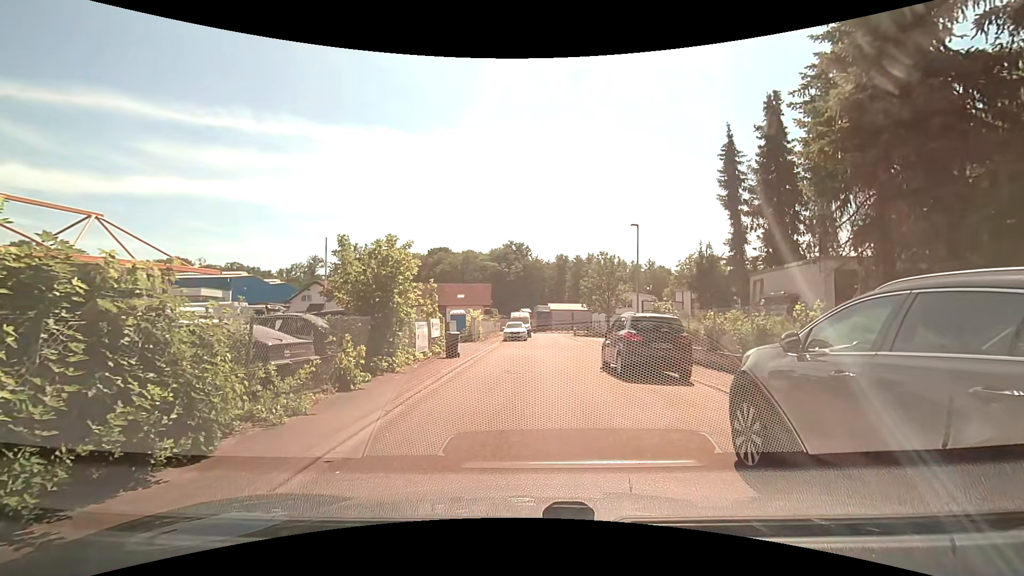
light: Day
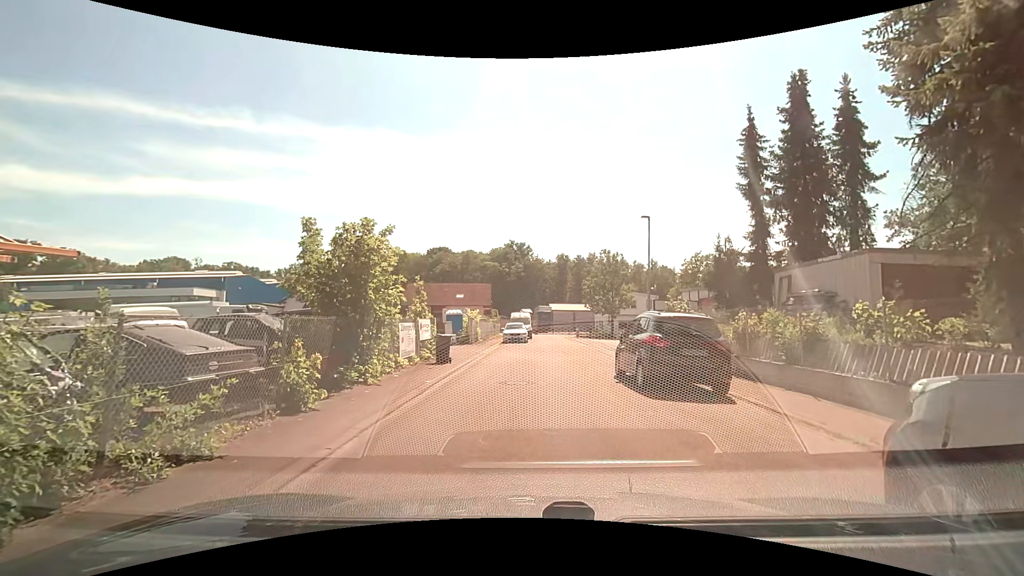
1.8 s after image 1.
(0.0, +2.2) m; 0°
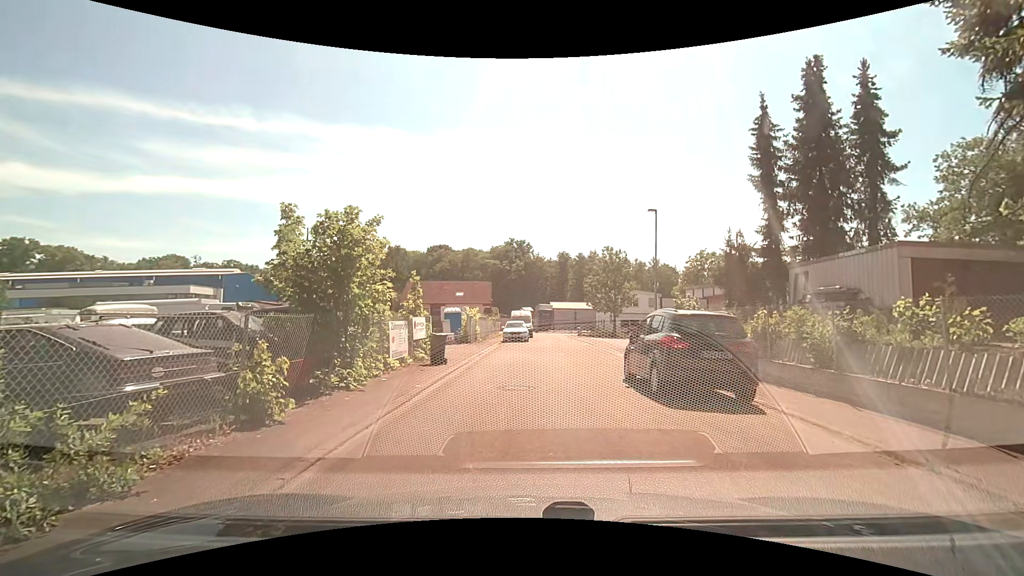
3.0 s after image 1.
(0.0, +1.0) m; 0°
